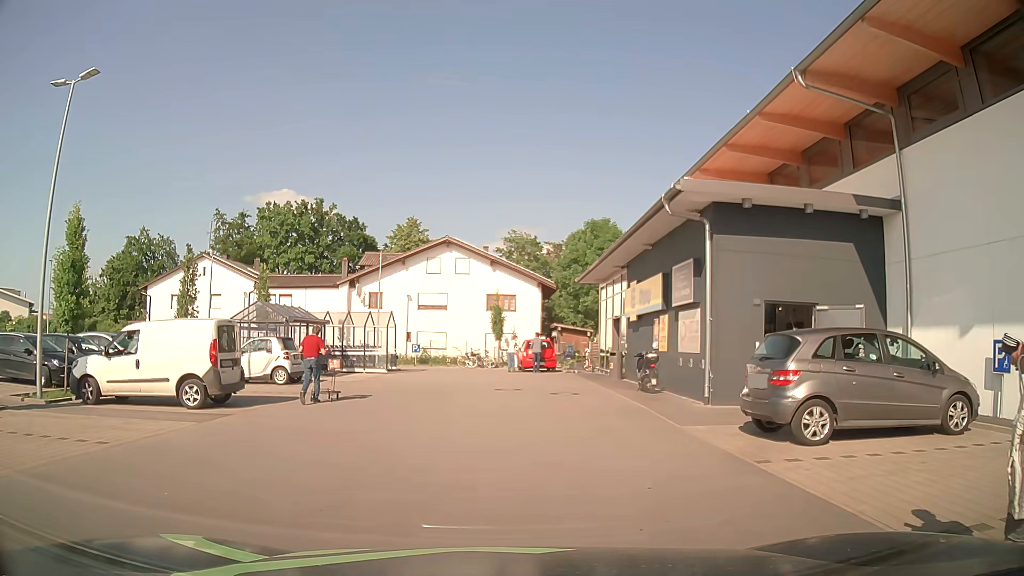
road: service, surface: asphalt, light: Day
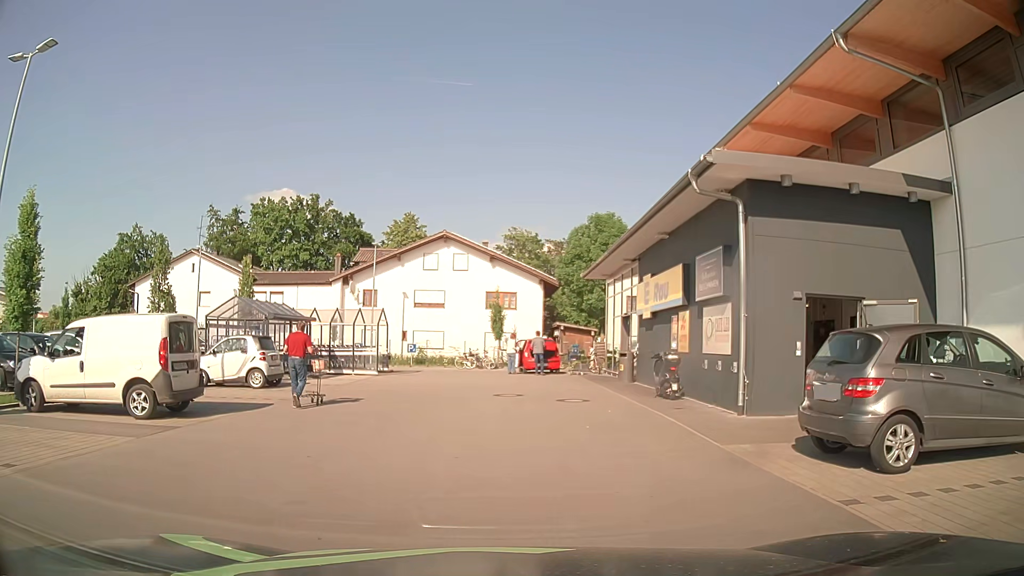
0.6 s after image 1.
(0.0, +2.2) m; 0°
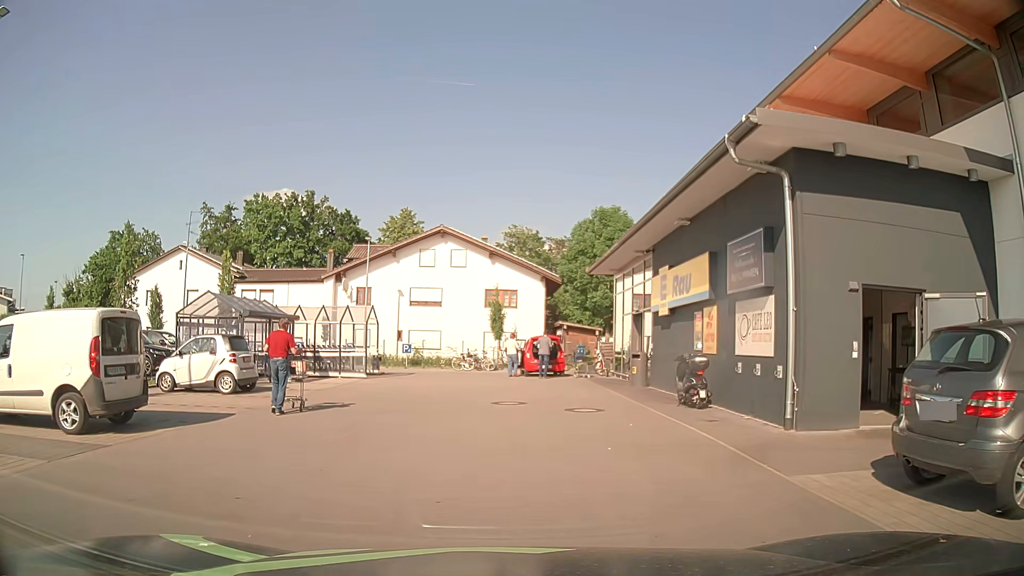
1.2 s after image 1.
(0.0, +2.3) m; -1°
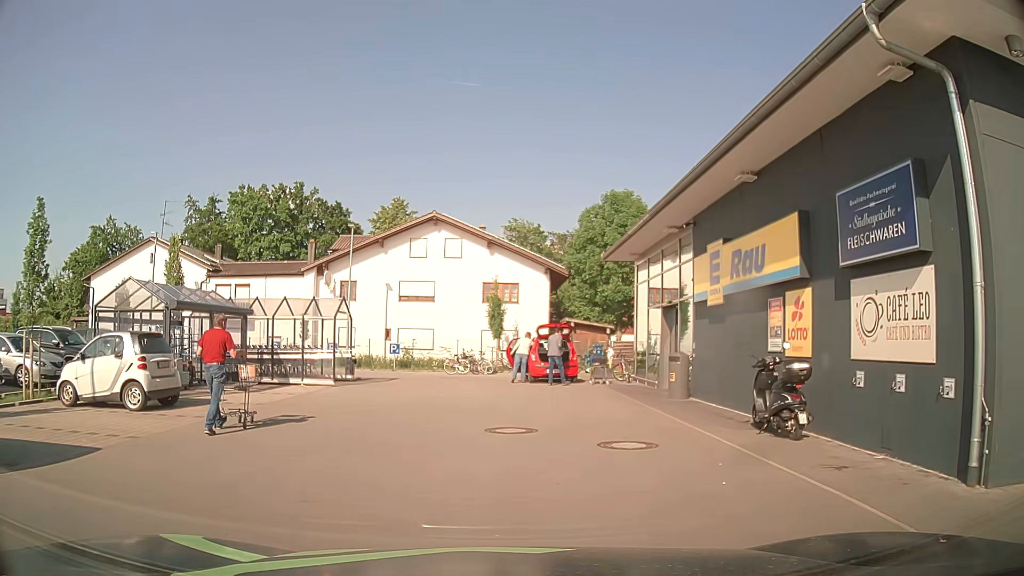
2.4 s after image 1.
(0.0, +4.7) m; 0°
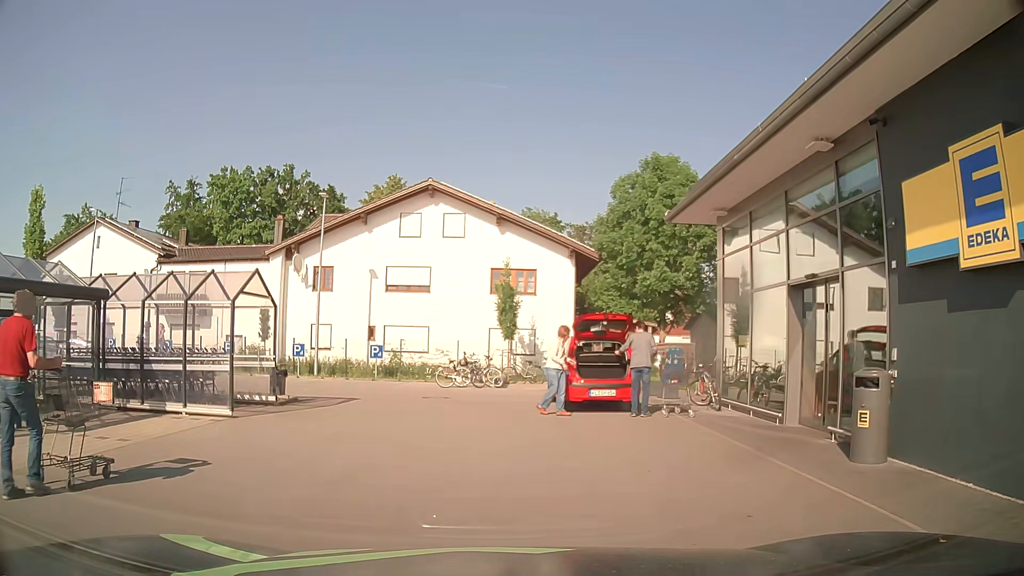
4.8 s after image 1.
(-0.1, +8.4) m; -1°
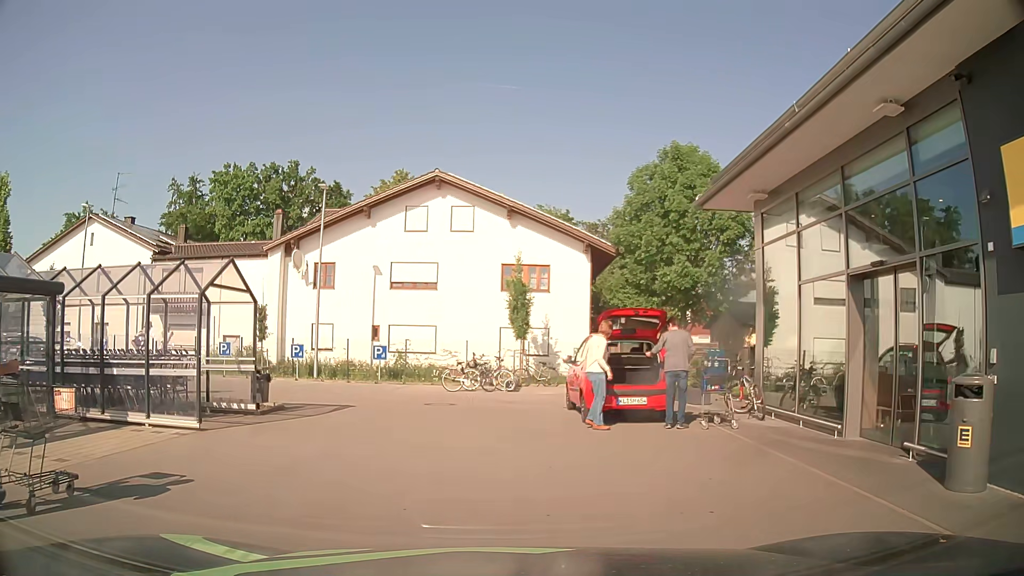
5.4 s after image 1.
(0.0, +1.8) m; -1°
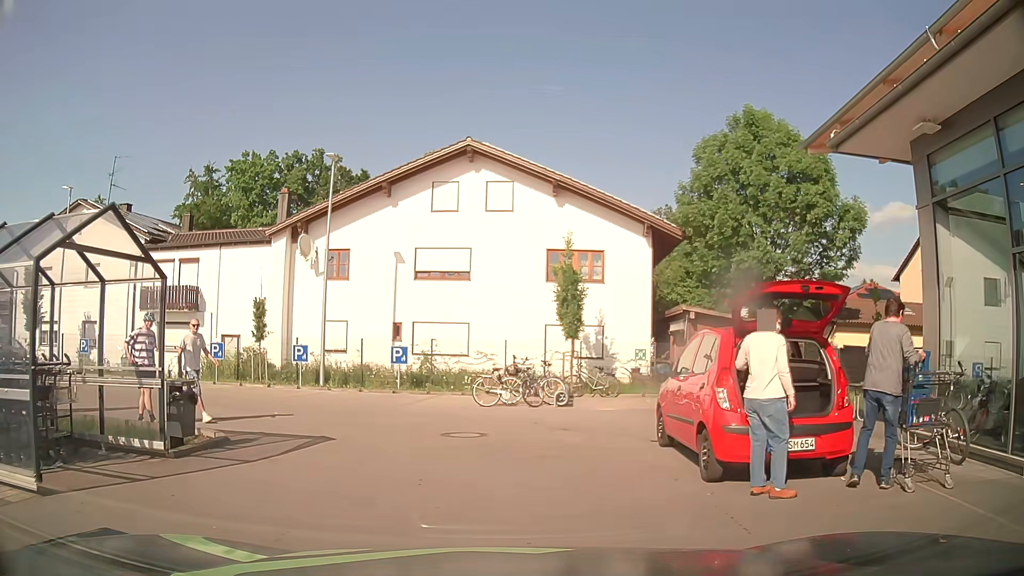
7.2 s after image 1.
(-0.1, +4.9) m; -2°
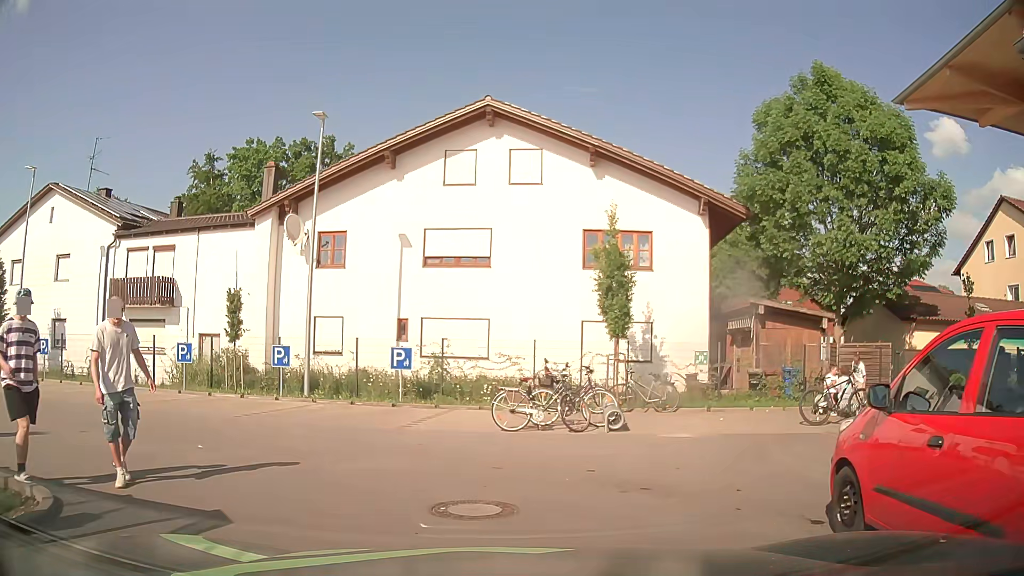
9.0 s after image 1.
(-0.1, +4.5) m; -3°
